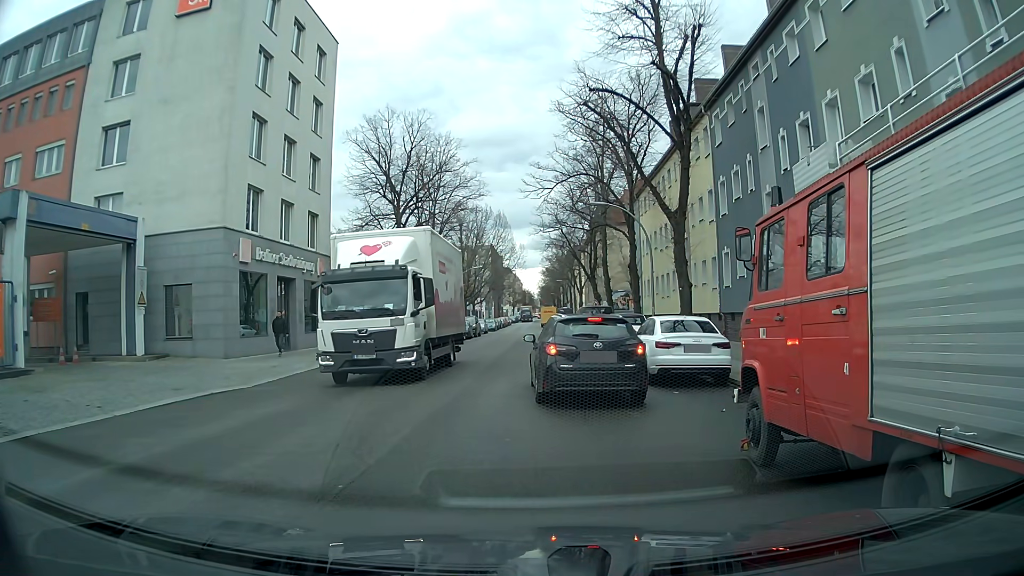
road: residential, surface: asphalt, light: Day
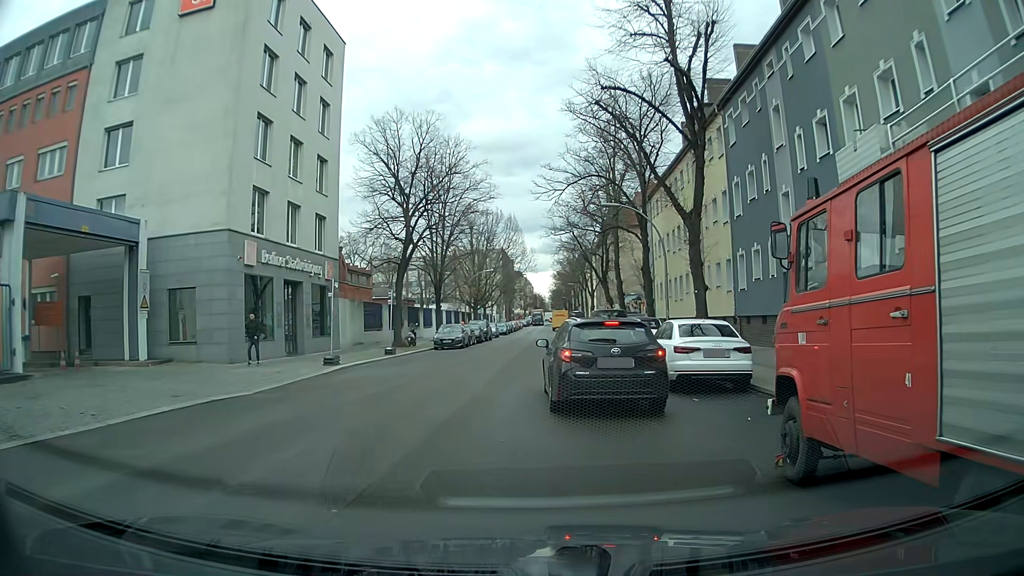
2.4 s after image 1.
(0.0, +0.6) m; 0°
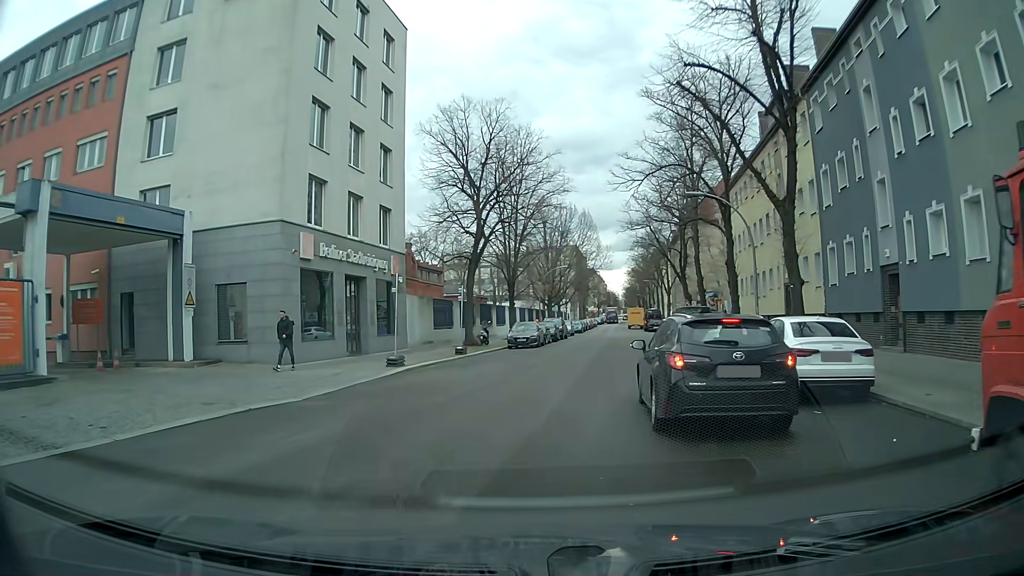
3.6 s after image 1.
(-0.1, +2.1) m; -7°
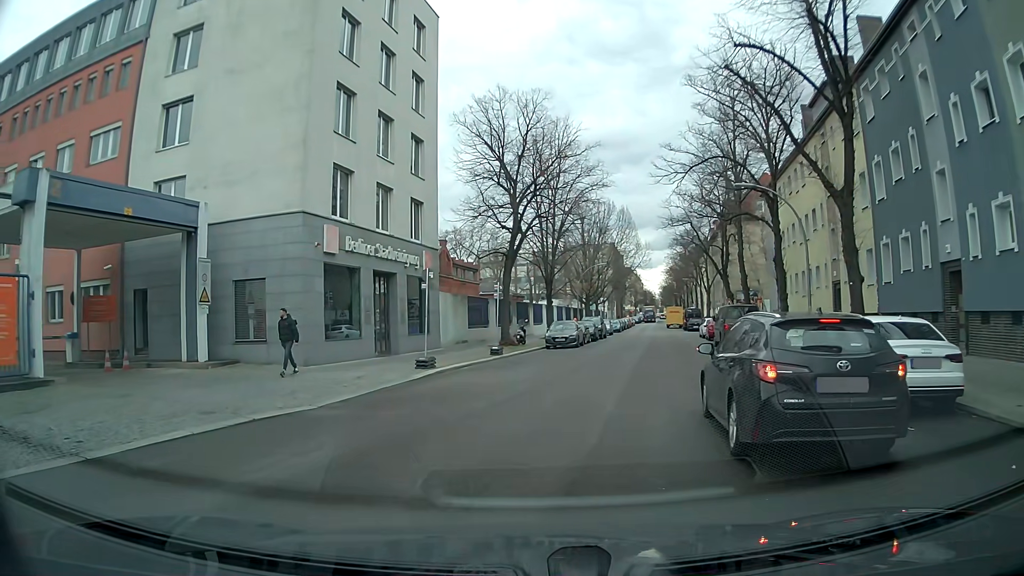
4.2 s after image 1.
(0.0, +1.7) m; -3°
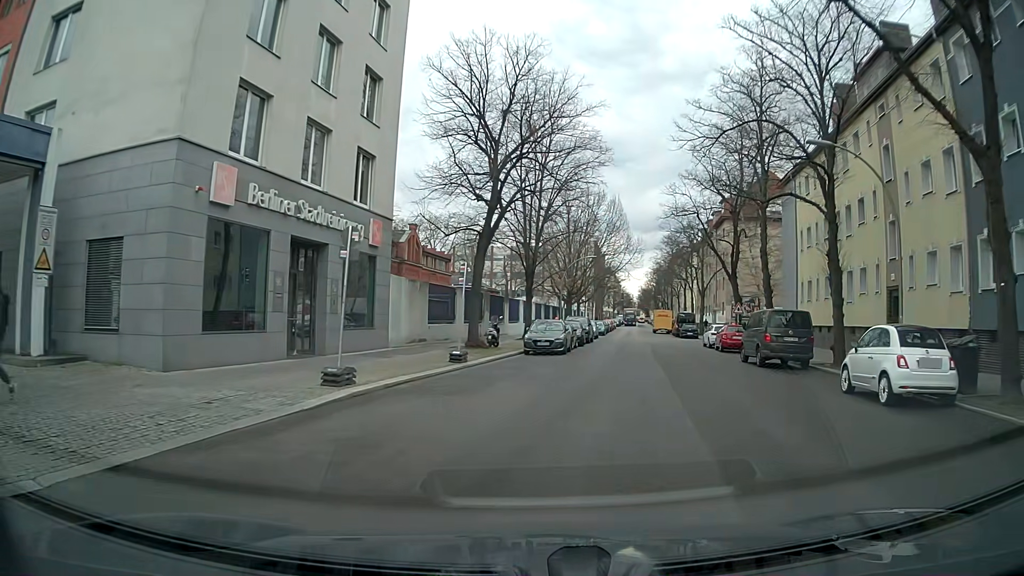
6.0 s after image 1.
(-0.1, +8.1) m; +1°
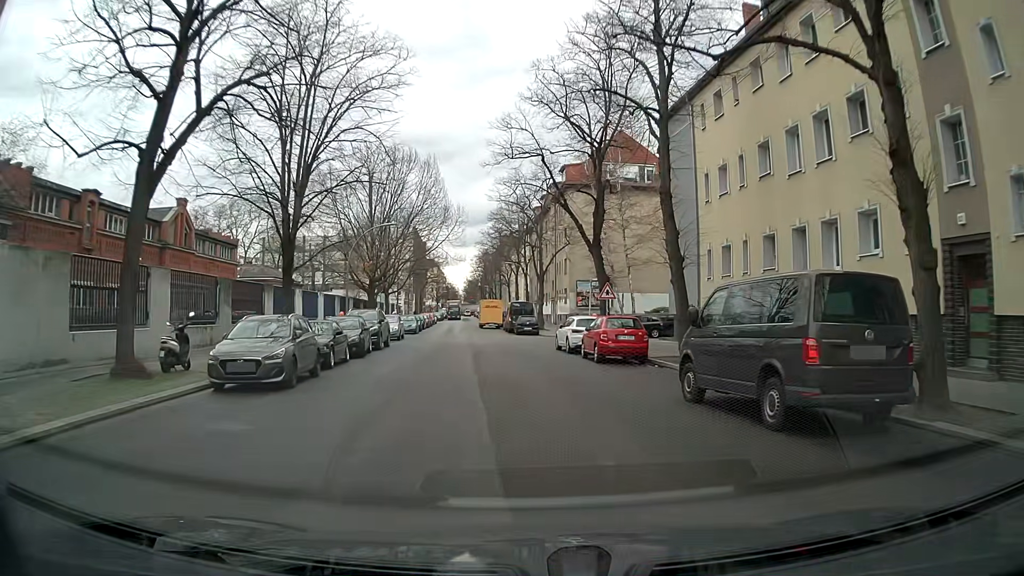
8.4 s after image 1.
(+2.6, +15.1) m; +14°
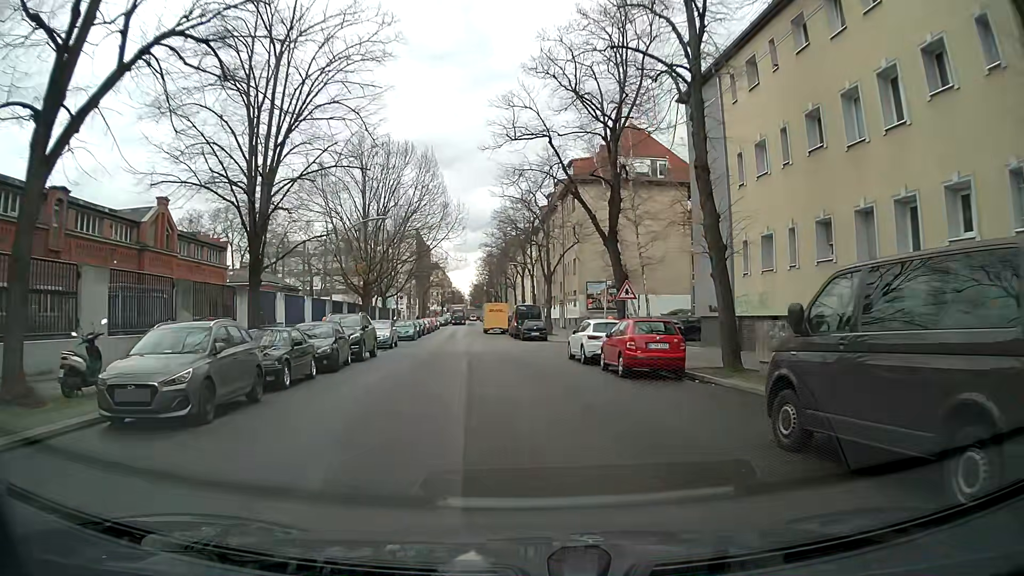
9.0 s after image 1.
(-0.1, +4.2) m; -3°
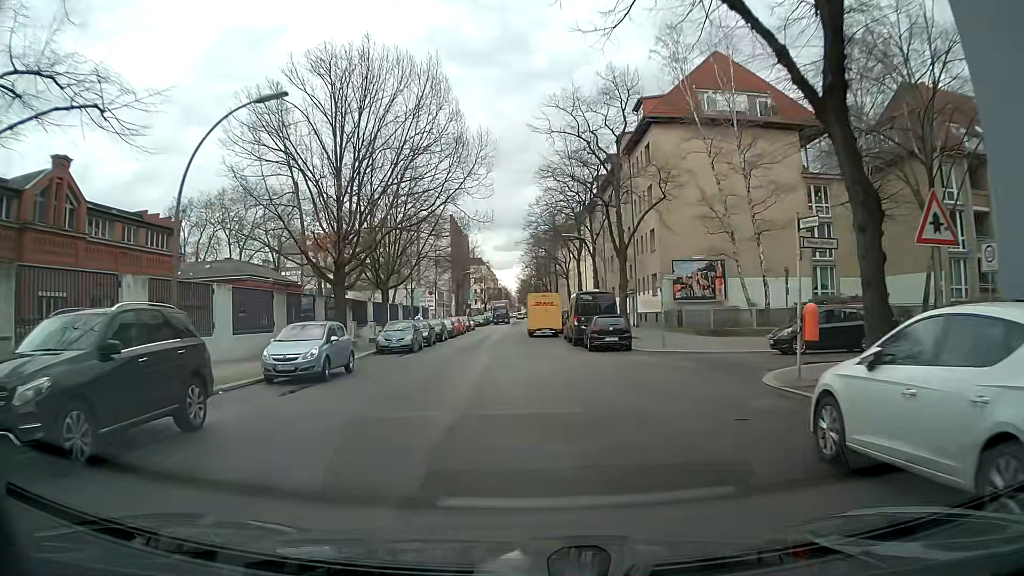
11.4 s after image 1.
(0.0, +18.6) m; -2°
(0, +10) (0, +20) (-1, +30) (-1, +40) (-1, +50) (-1, +60) (0, +70) (0, +80) (+1, +90) (+1, +100) m
